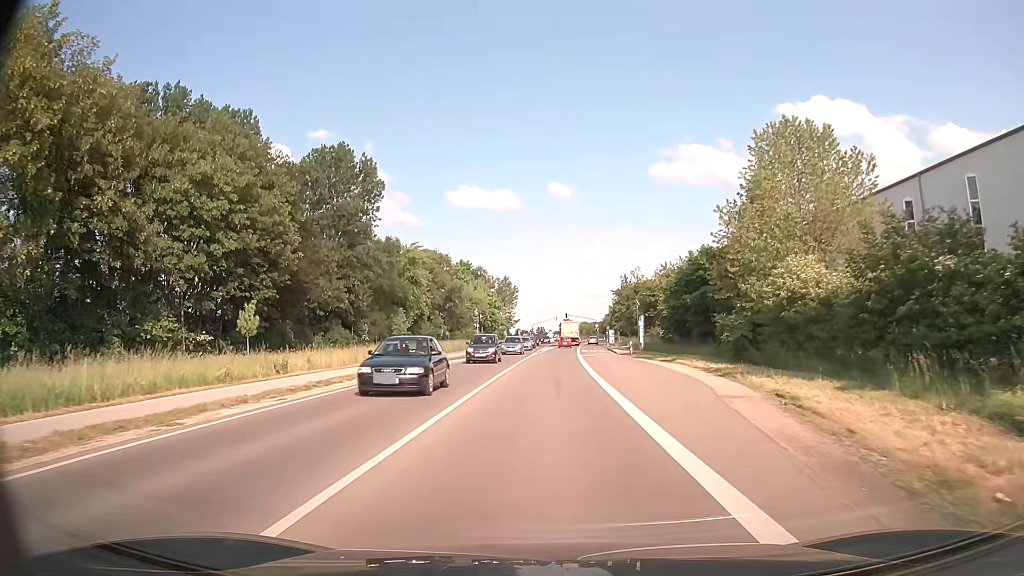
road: primary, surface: asphalt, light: Day
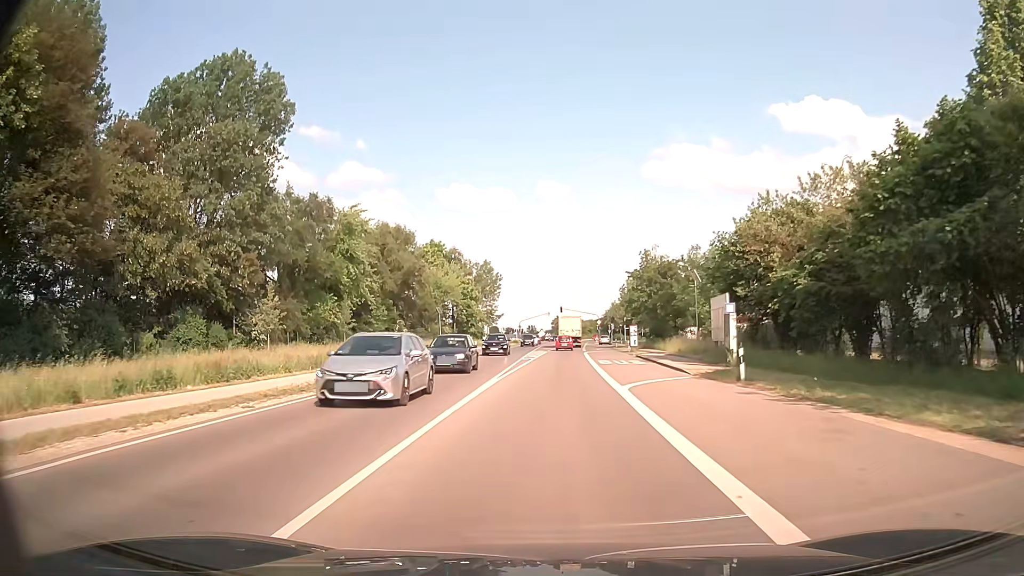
(+0.1, +30.5) m; +1°
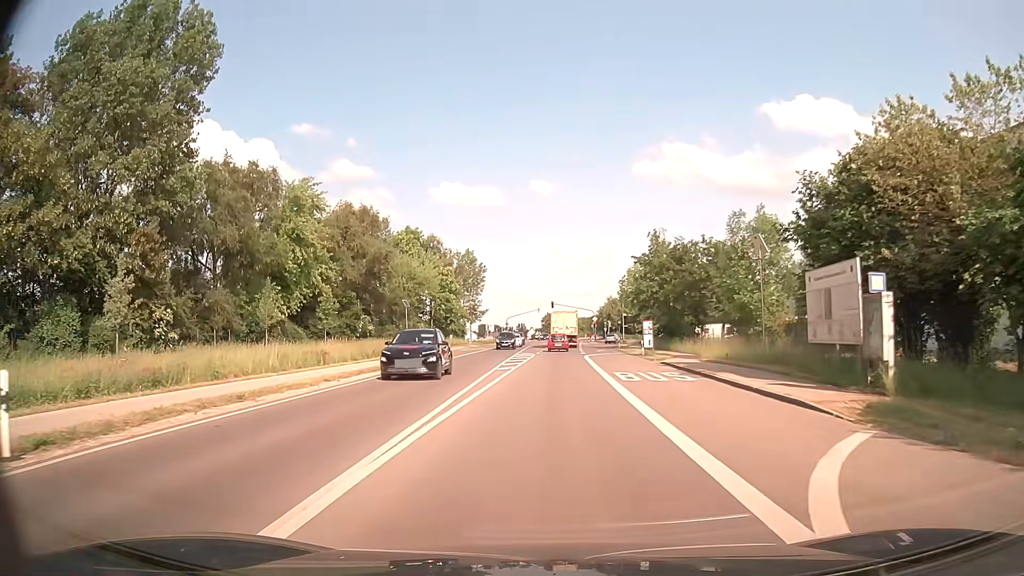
(0.0, +13.5) m; 0°
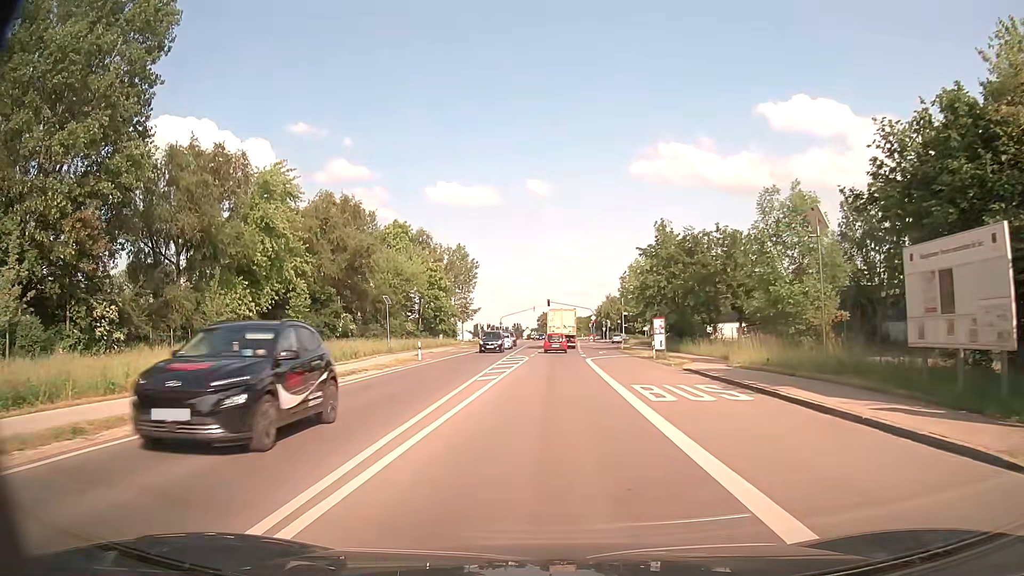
(0.0, +6.1) m; 0°
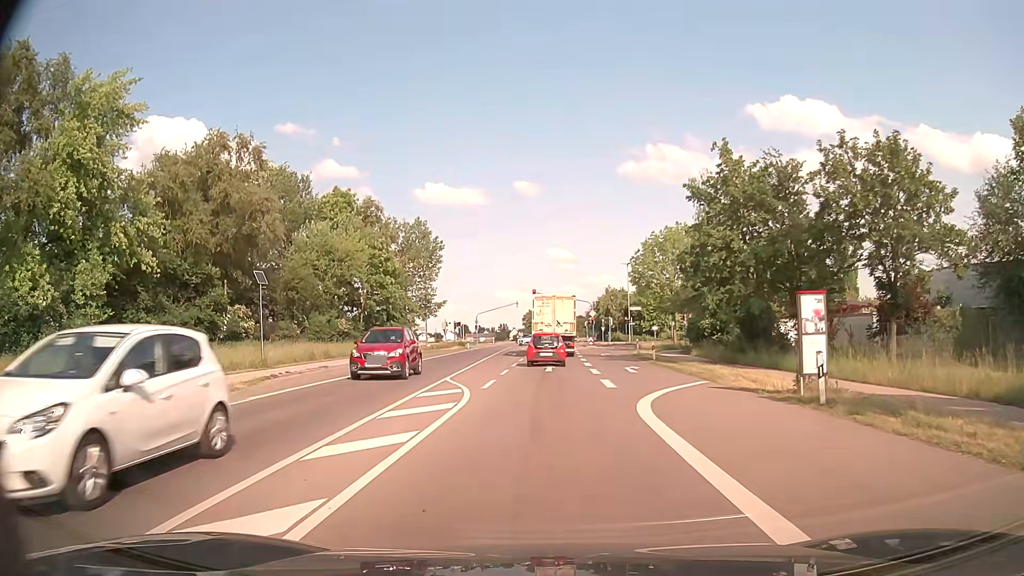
(+0.4, +24.3) m; +1°
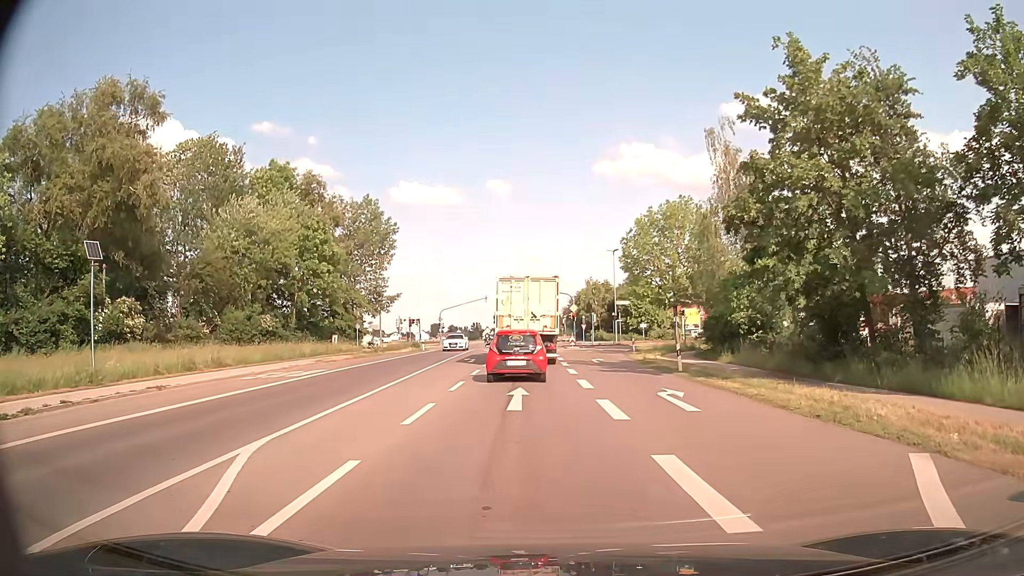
(+0.2, +12.8) m; +2°
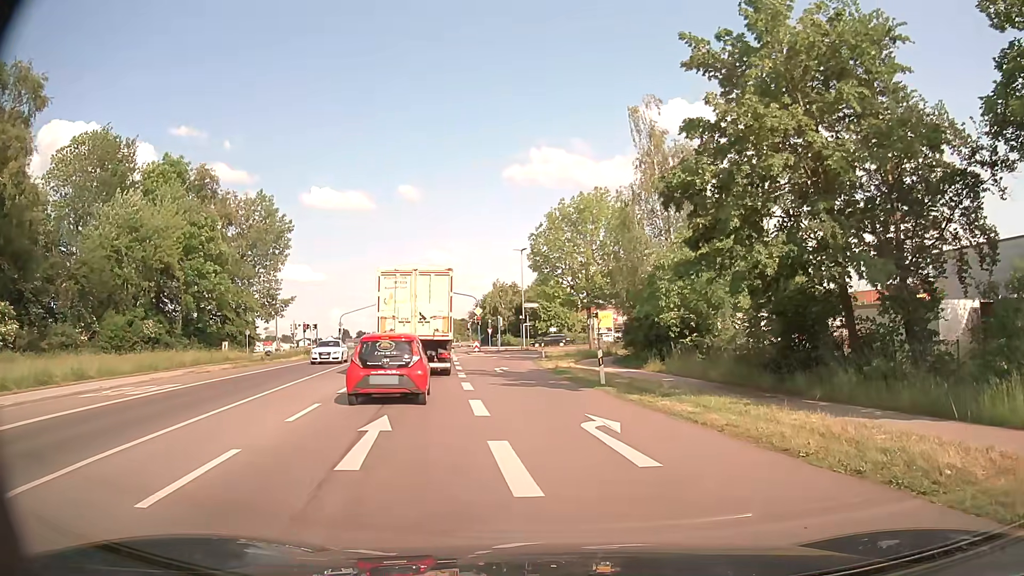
(+0.3, +4.8) m; +7°
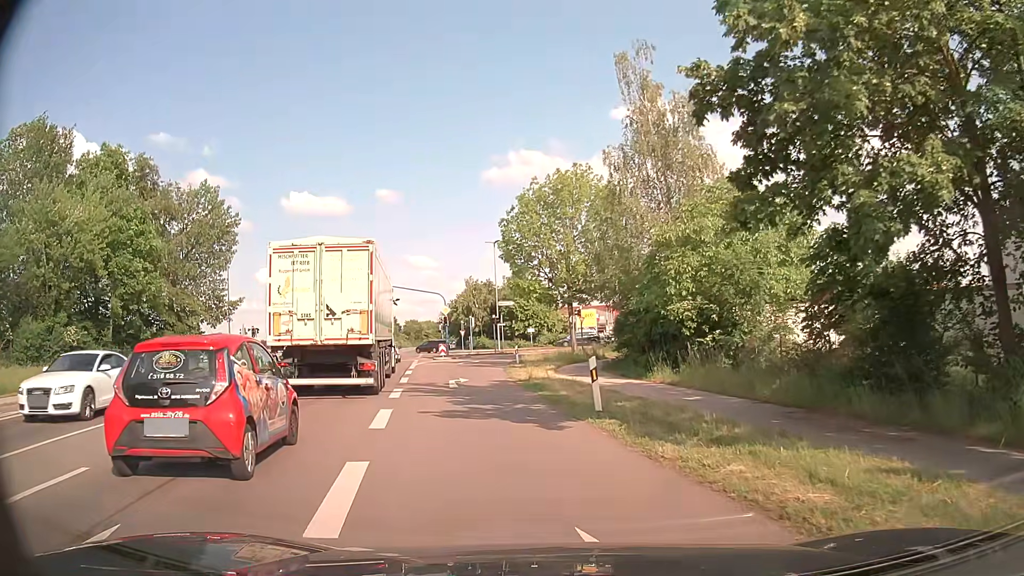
(+0.4, +7.3) m; +2°
